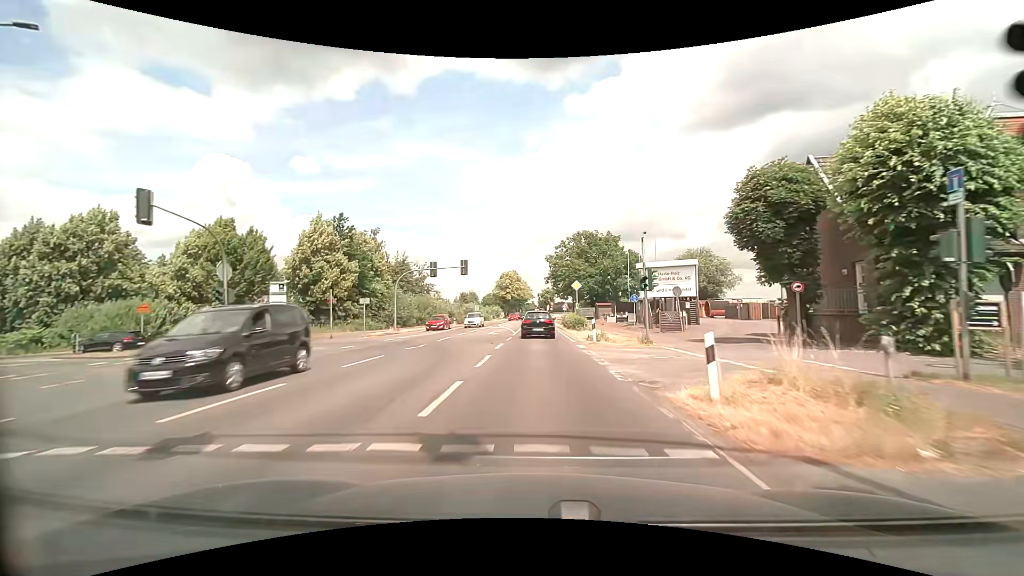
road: secondary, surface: asphalt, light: Day
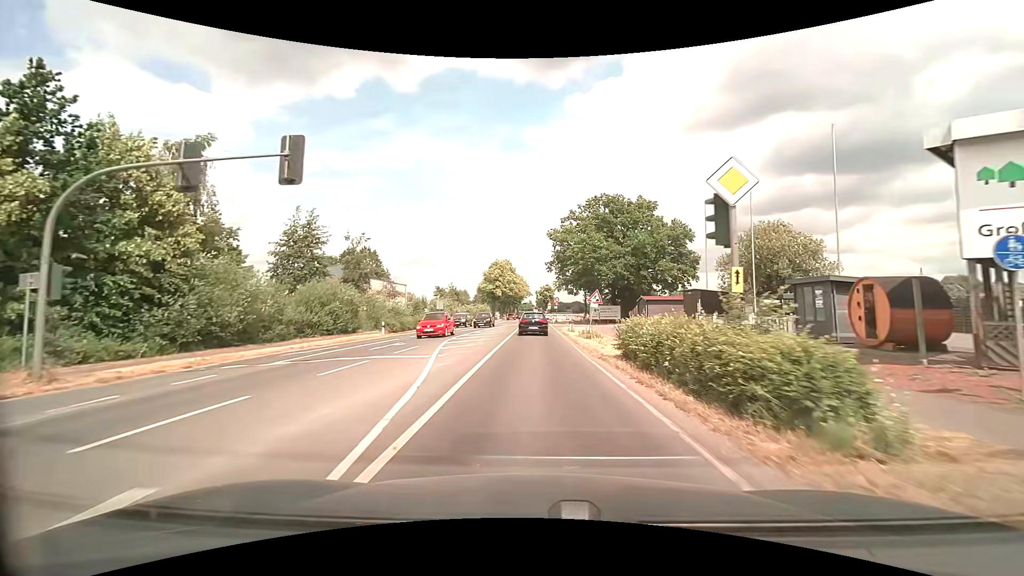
(+0.1, +31.7) m; +1°
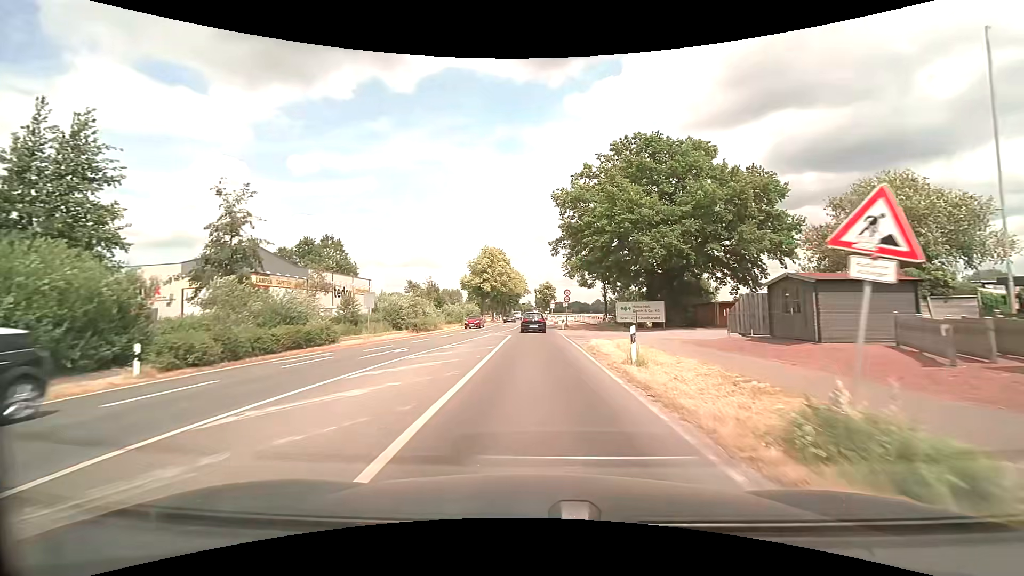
(-0.1, +23.2) m; 0°
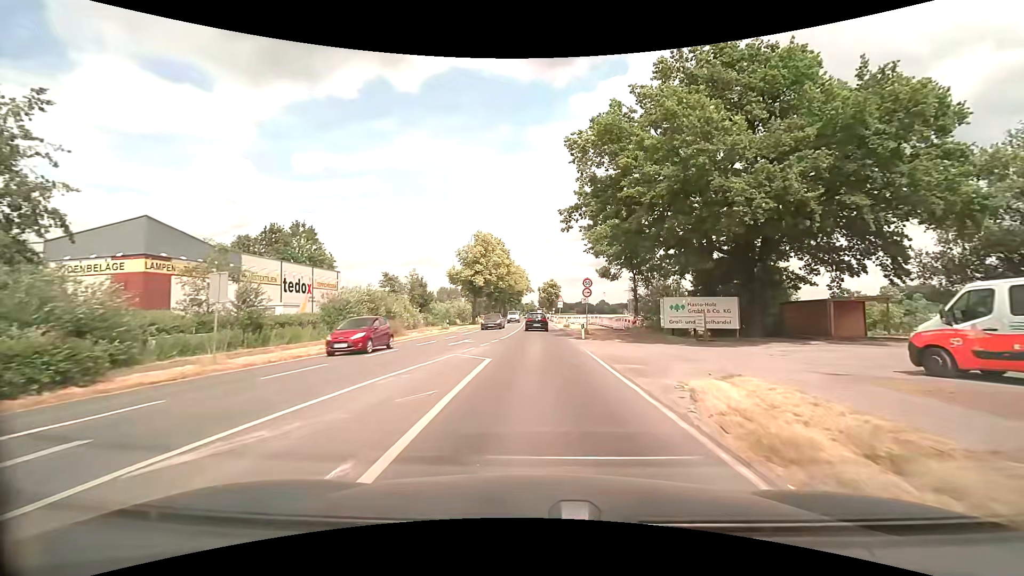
(0.0, +15.3) m; 0°
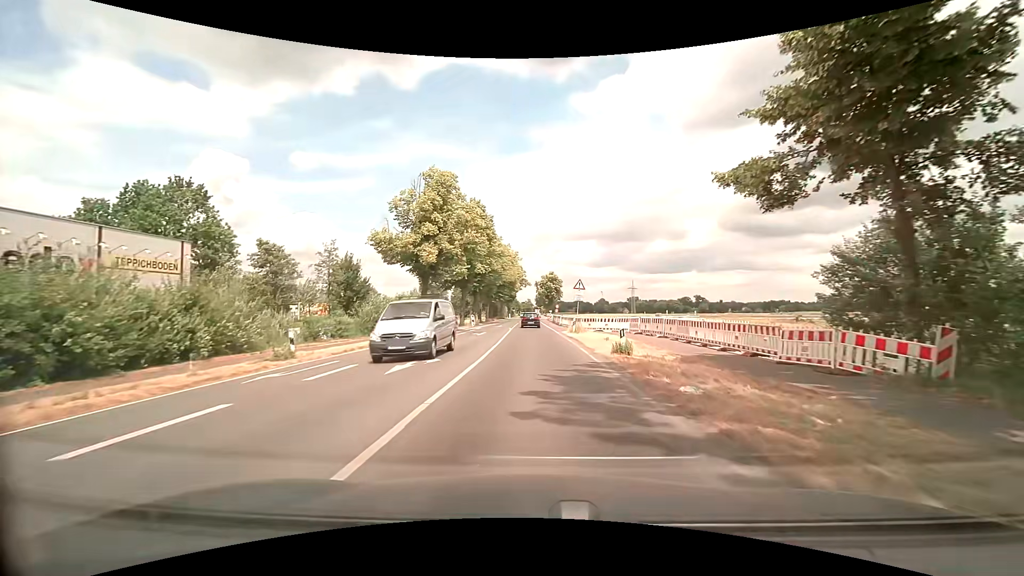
(+0.1, +30.5) m; 0°
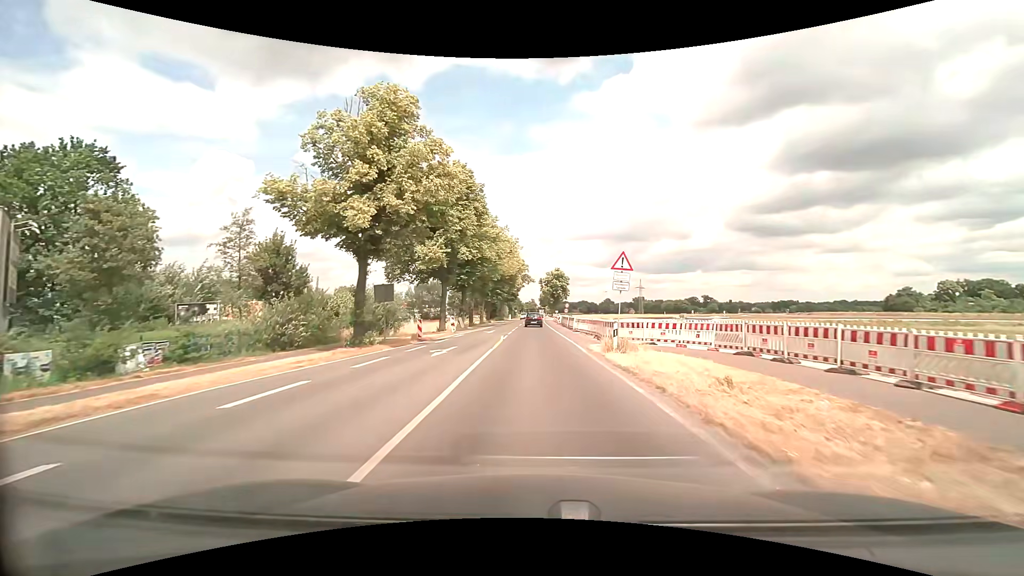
(-0.1, +15.2) m; 0°
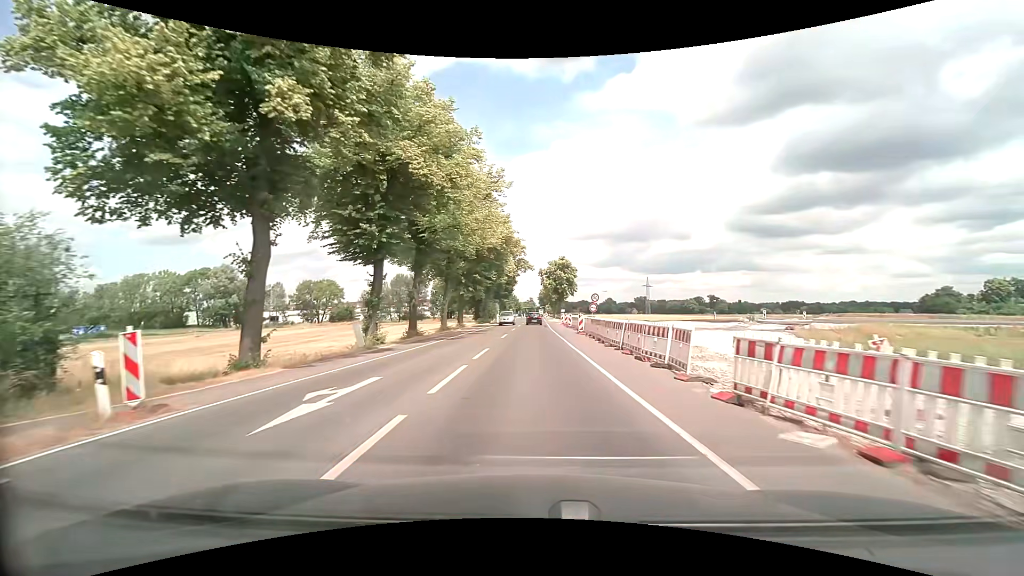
(-0.1, +30.5) m; 0°
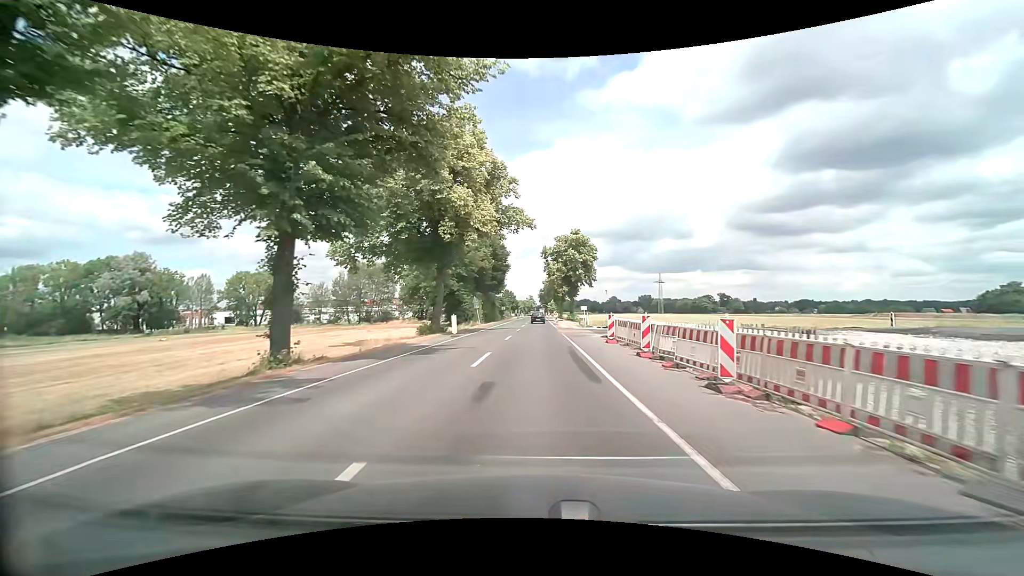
(-0.1, +38.1) m; 0°
(0, +10) (0, +20) (0, +30) (0, +40) (0, +50) (0, +60) (0, +70) (+1, +80) (+1, +90) (+1, +100) m
